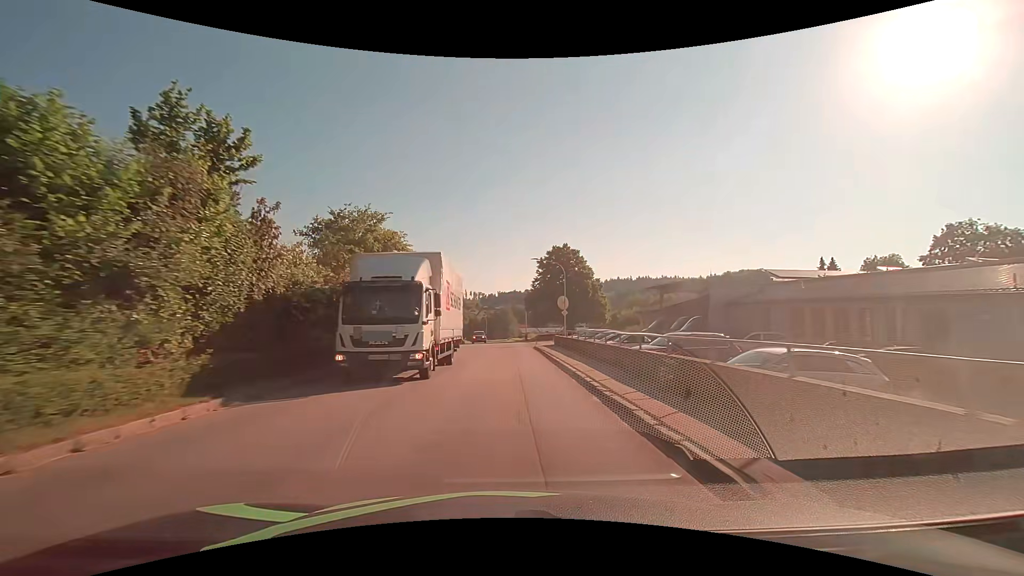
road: tertiary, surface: asphalt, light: Day
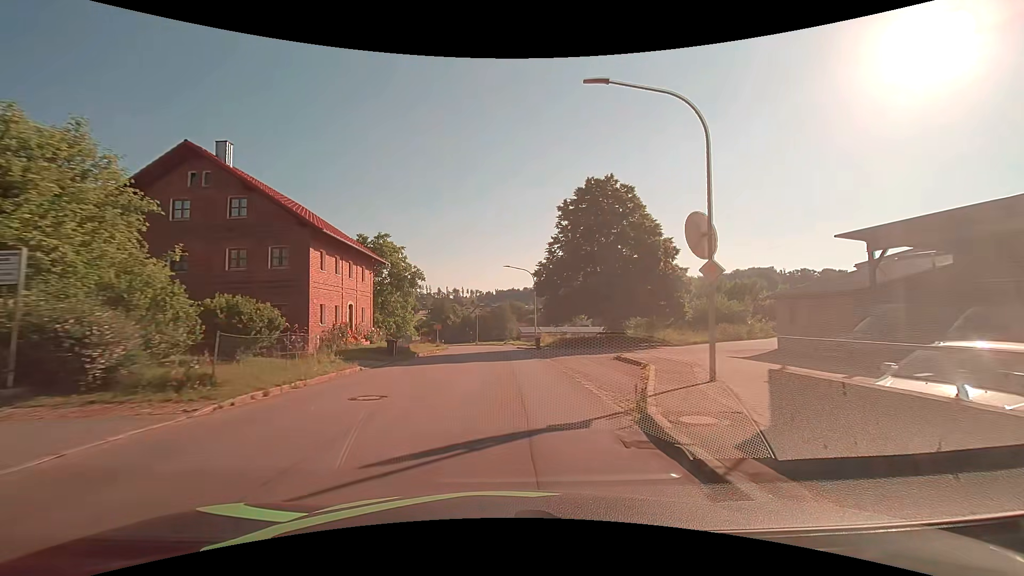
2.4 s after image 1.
(+0.2, +31.2) m; 0°
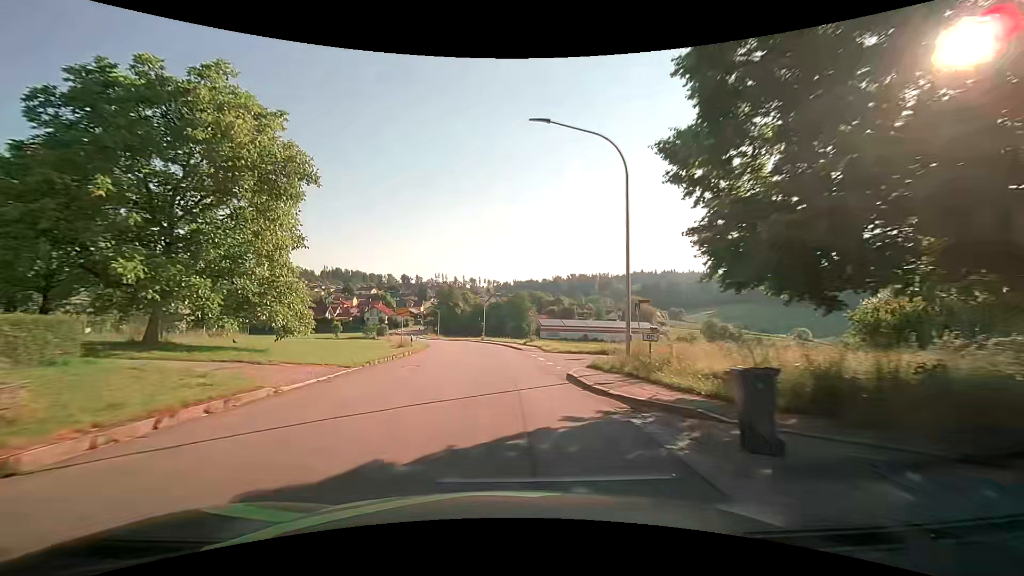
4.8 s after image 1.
(-0.4, +31.3) m; -3°
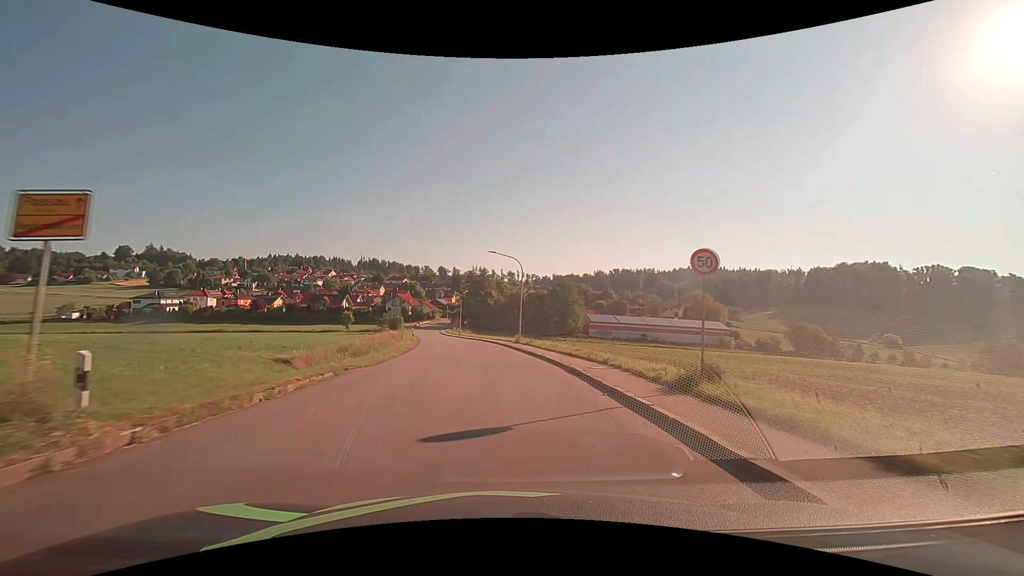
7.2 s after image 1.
(-0.9, +31.5) m; -4°
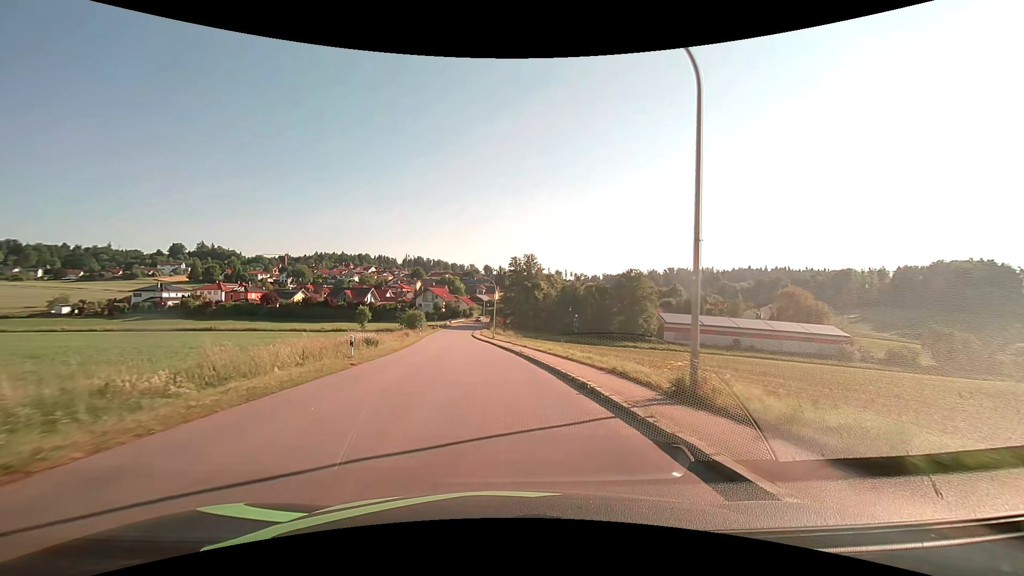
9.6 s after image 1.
(-1.2, +31.4) m; -5°
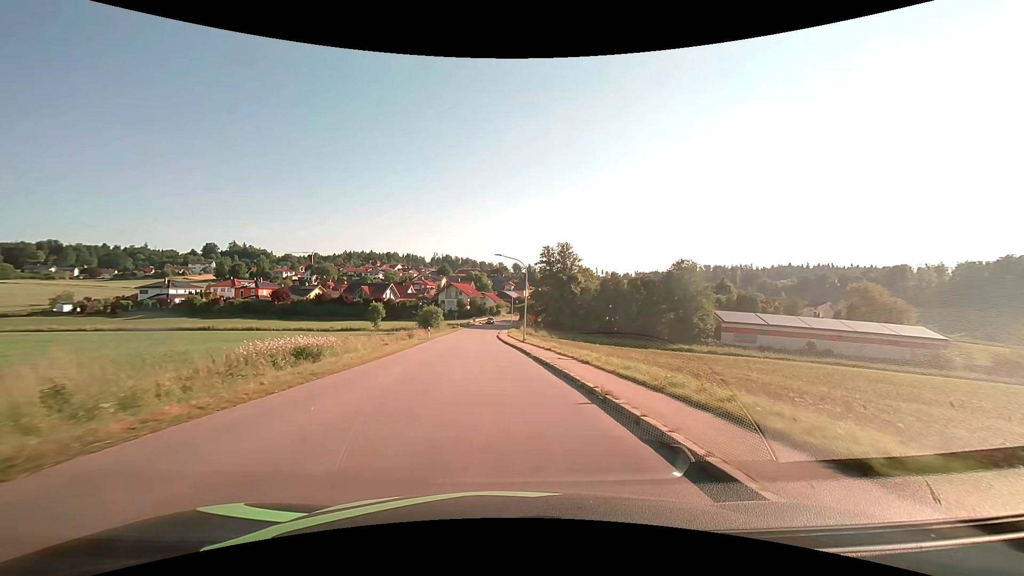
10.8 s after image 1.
(-0.4, +15.5) m; -3°
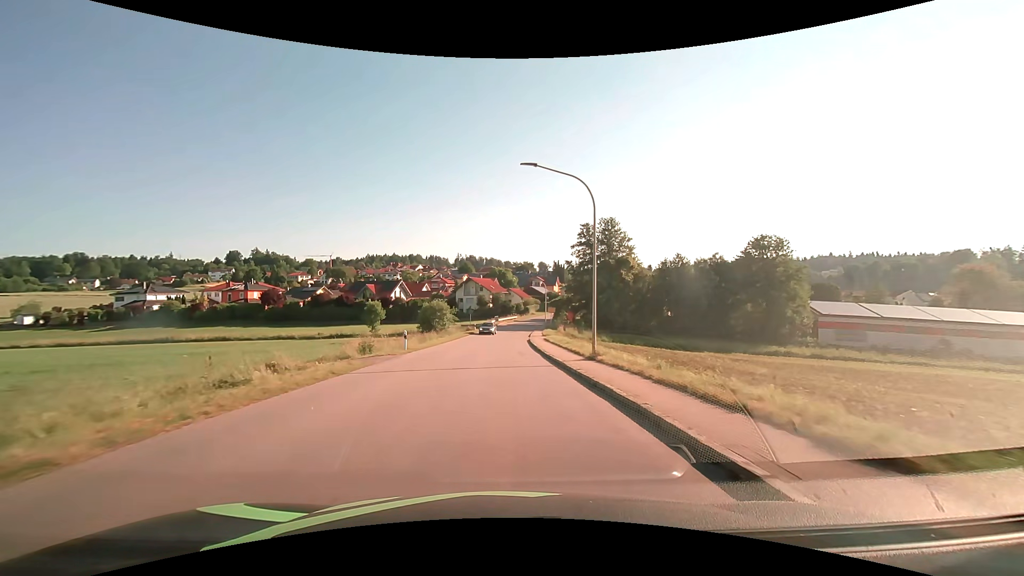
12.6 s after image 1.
(-0.7, +23.2) m; -3°
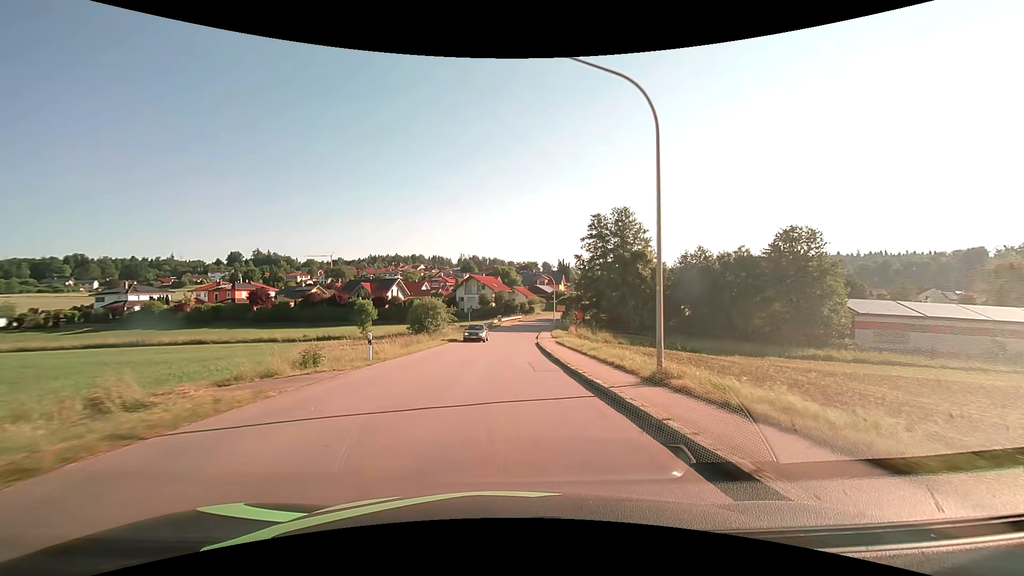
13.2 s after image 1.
(0.0, +7.7) m; 0°
(0, +10) (0, +20) (0, +30) (0, +40) (+1, +50) (+2, +60) (+3, +70) (+5, +80) (+7, +89) (+10, +99) m
